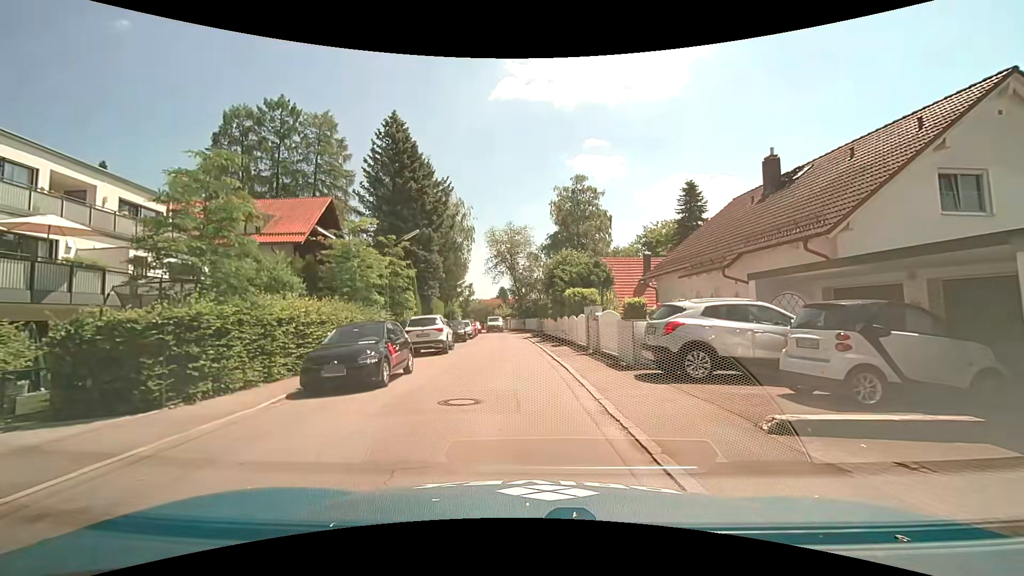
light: Day
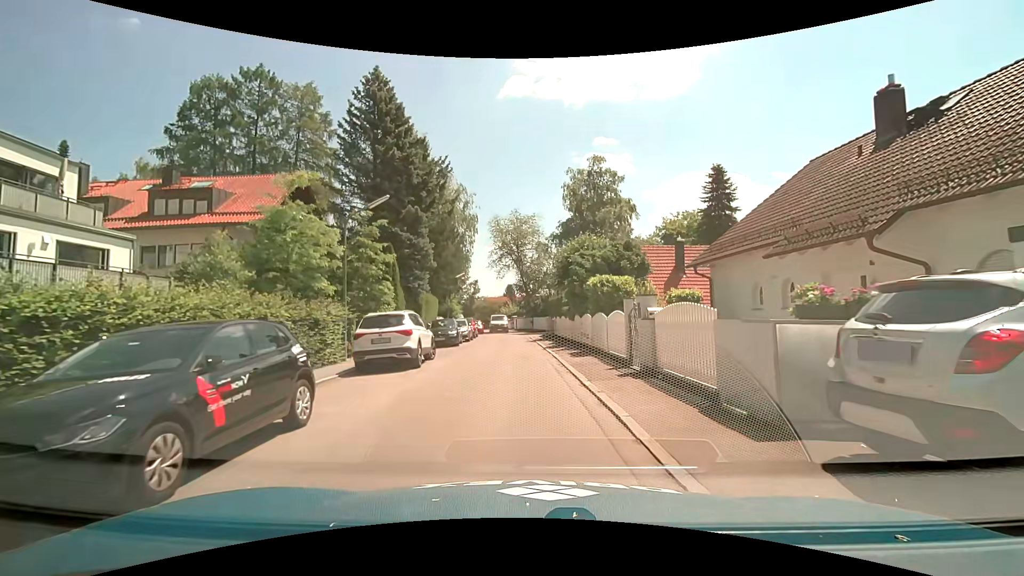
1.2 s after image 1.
(-0.1, +6.8) m; -1°
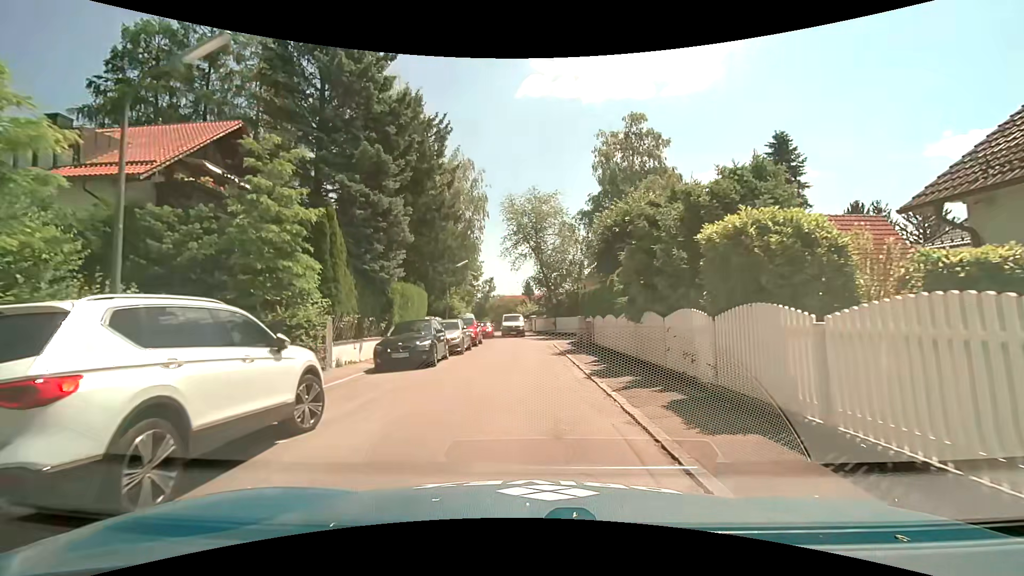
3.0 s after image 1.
(-0.2, +11.0) m; -2°
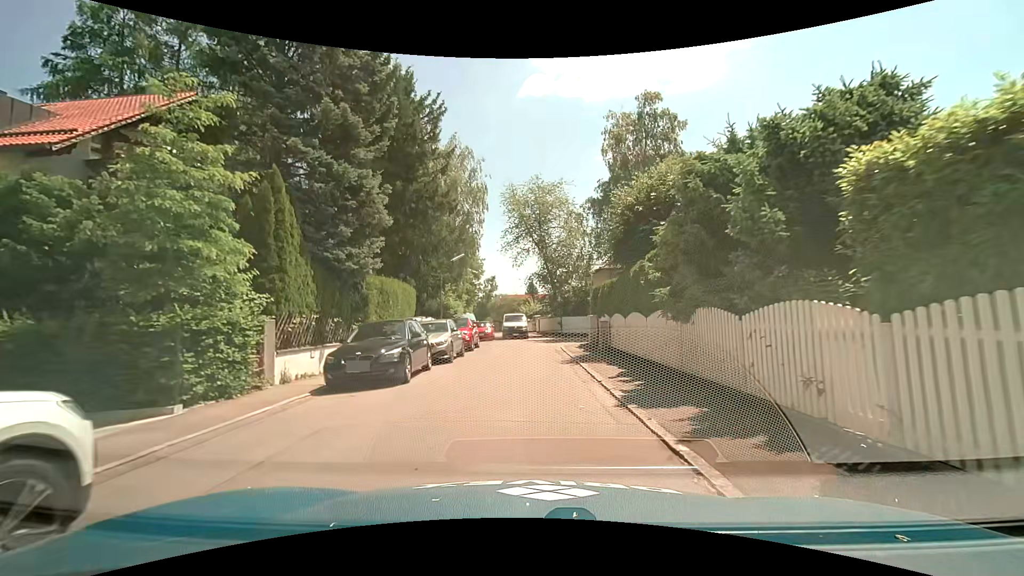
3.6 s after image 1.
(0.0, +3.8) m; 0°
